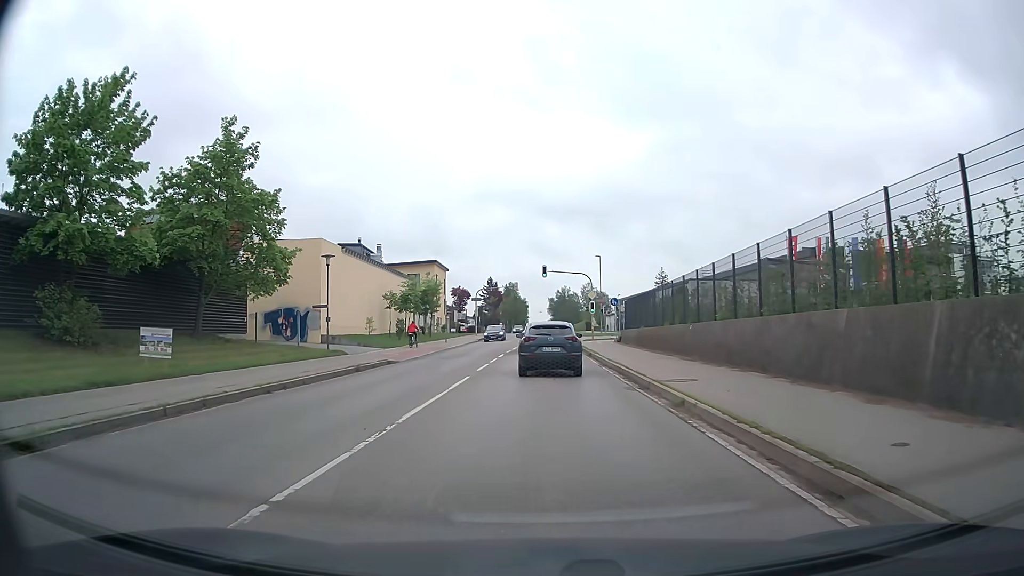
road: secondary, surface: asphalt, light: Day
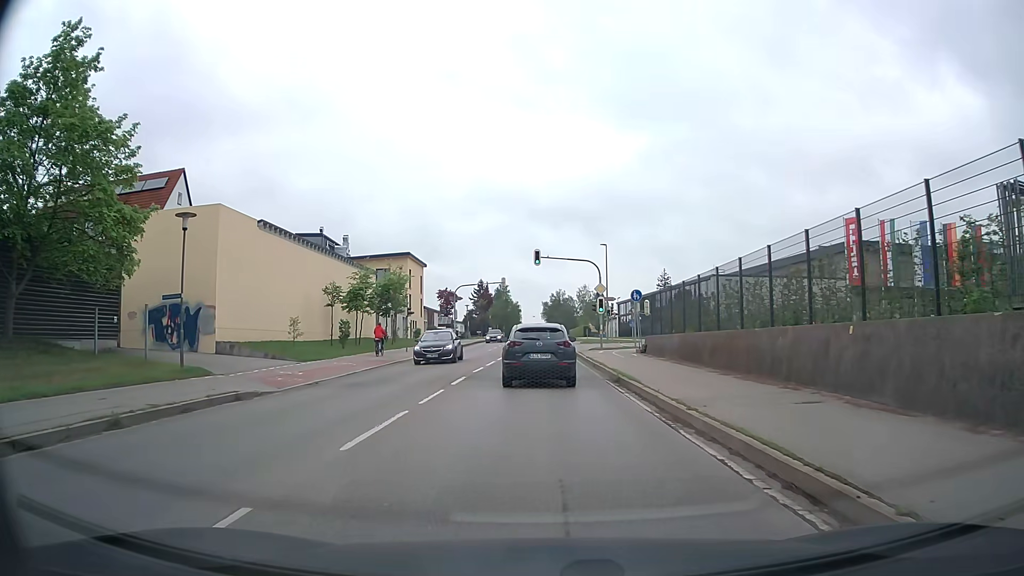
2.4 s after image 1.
(0.0, +14.4) m; 0°
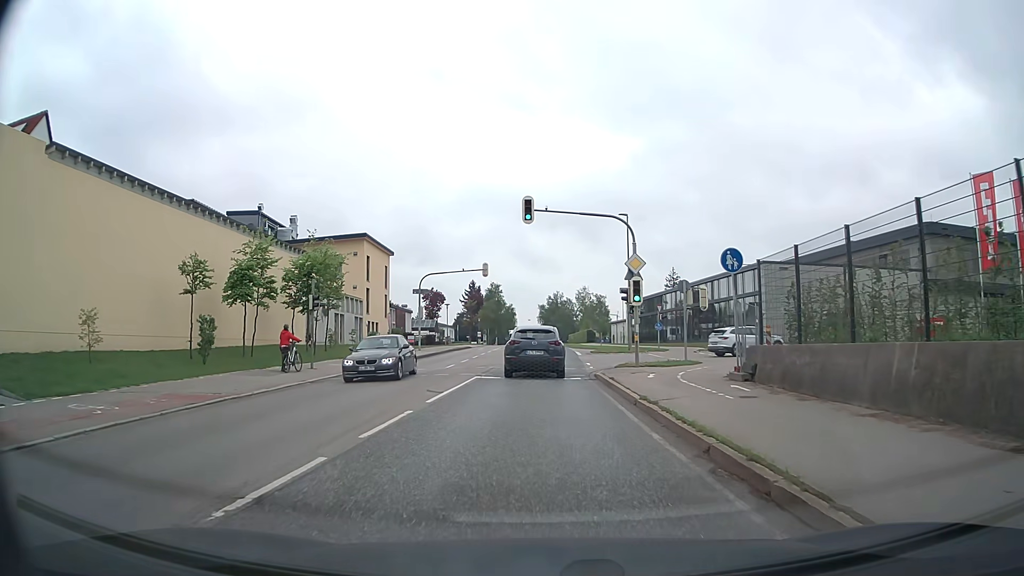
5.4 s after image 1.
(+0.1, +18.0) m; +1°
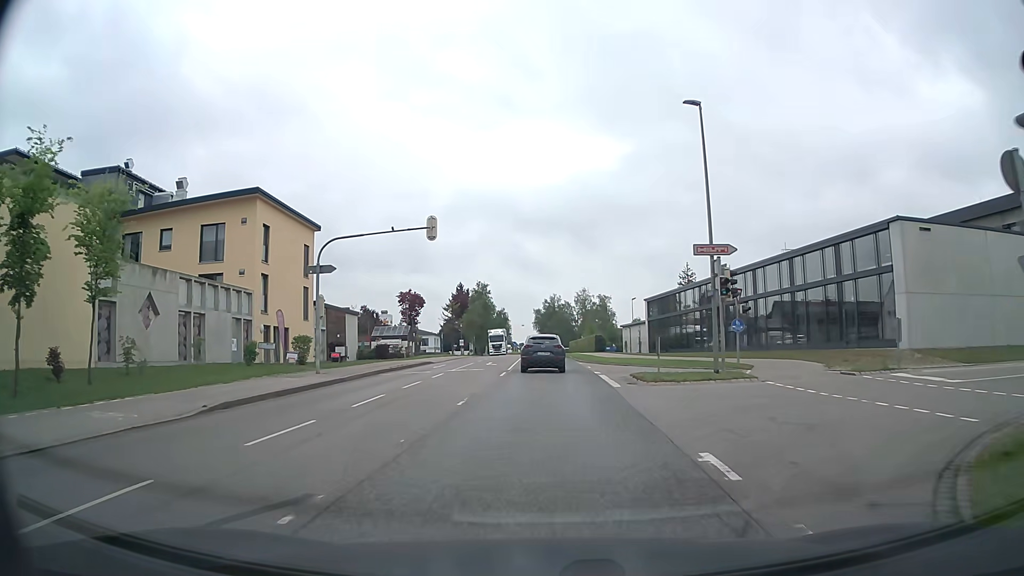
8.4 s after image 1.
(0.0, +23.2) m; +1°
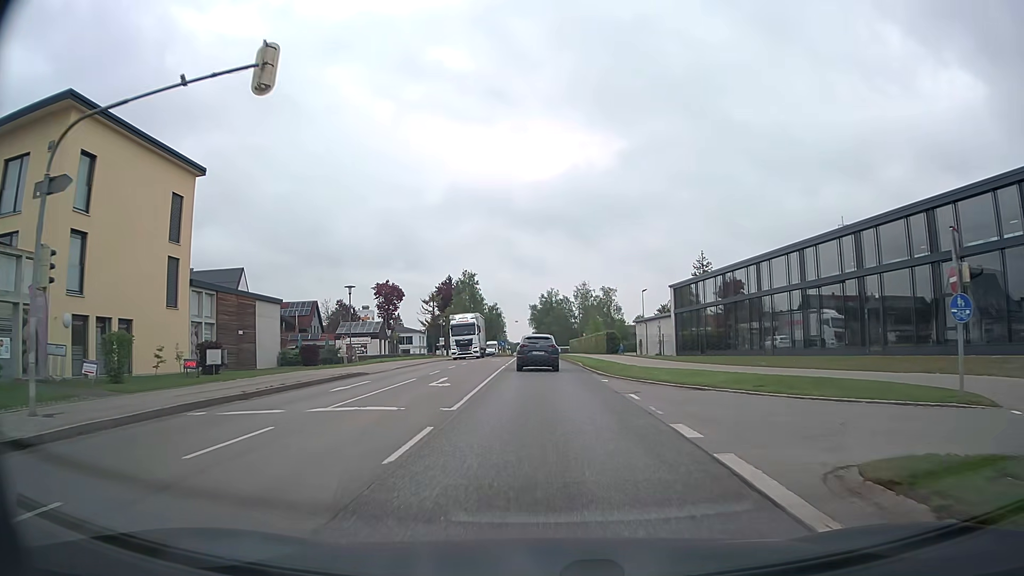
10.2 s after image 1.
(-0.1, +18.0) m; 0°
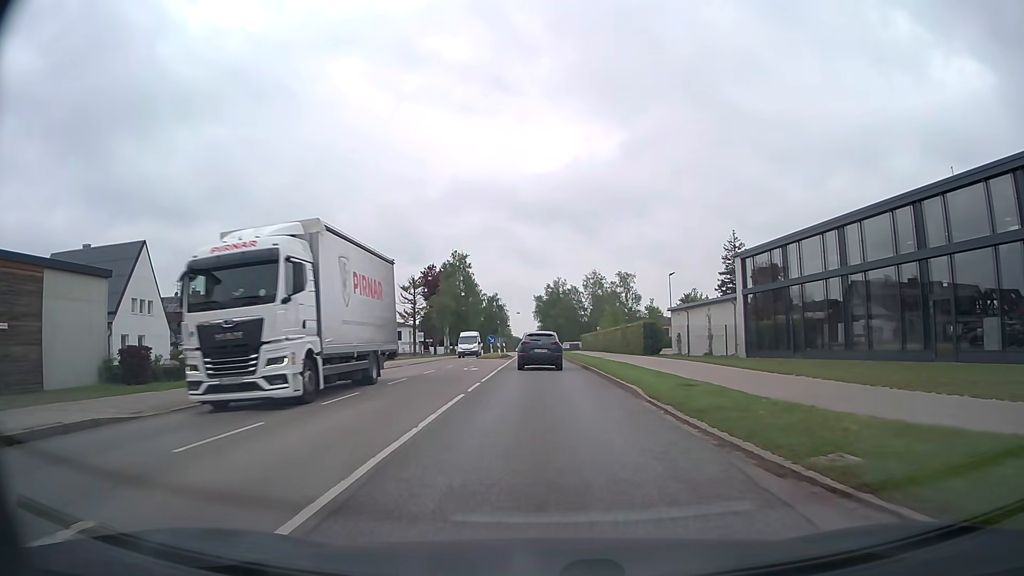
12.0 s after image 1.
(0.0, +19.7) m; 0°
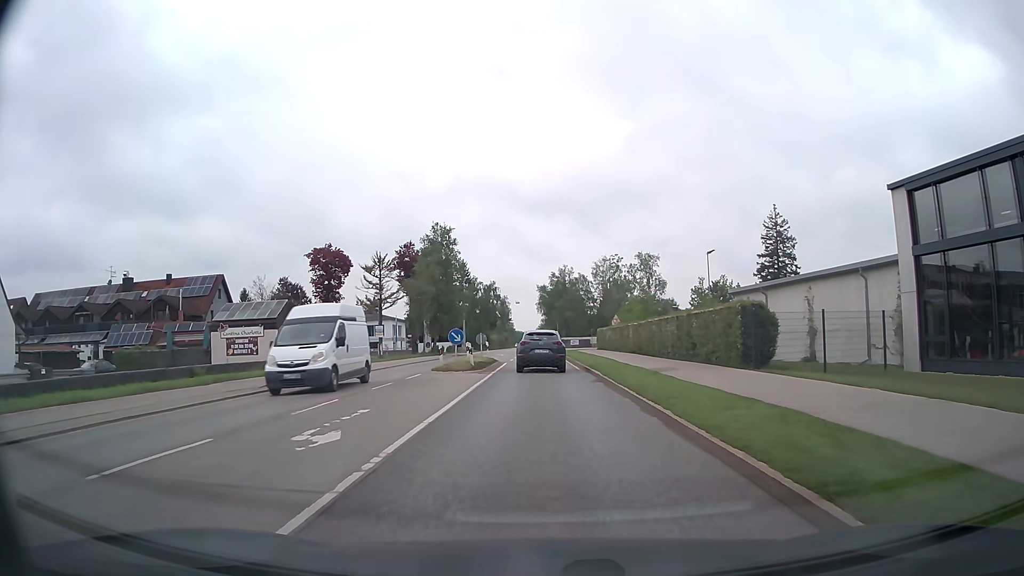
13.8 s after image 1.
(-0.1, +19.7) m; -1°
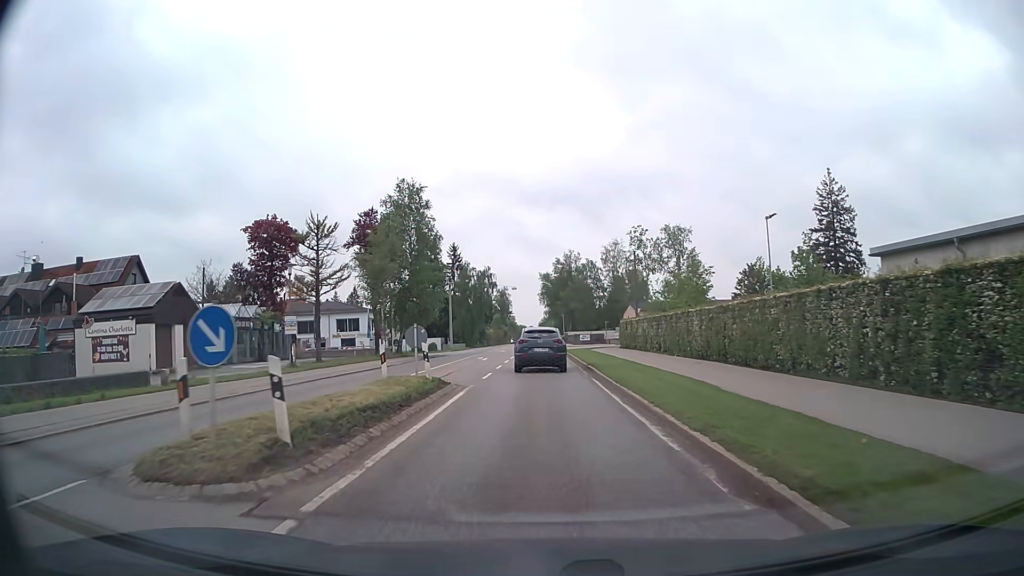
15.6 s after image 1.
(0.0, +19.3) m; 0°
(0, +10) (0, +20) (0, +30) (0, +40) (0, +50) (0, +60) (-1, +70) (-1, +80) (-1, +90) (-1, +100) m
